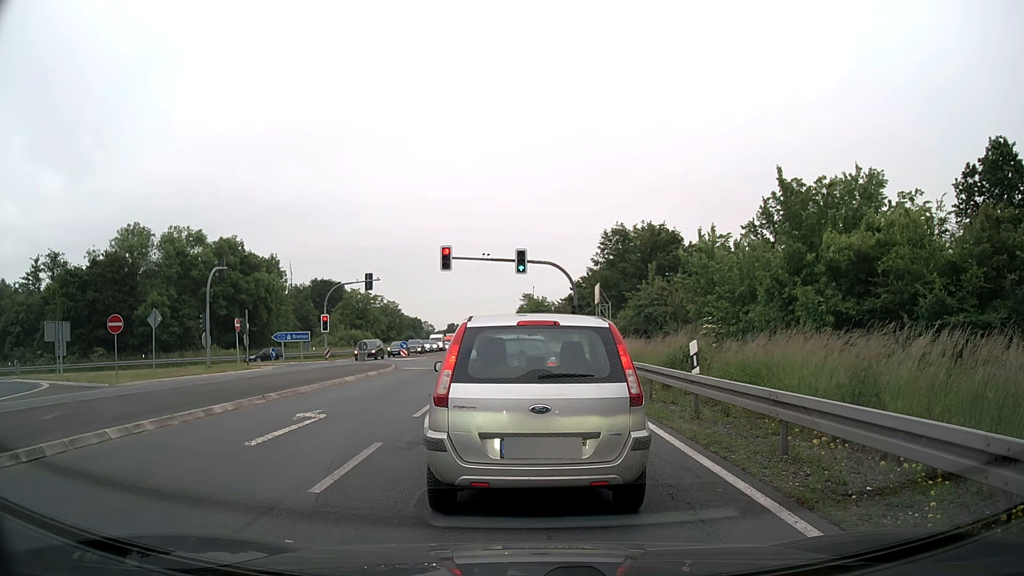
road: primary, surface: asphalt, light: Day
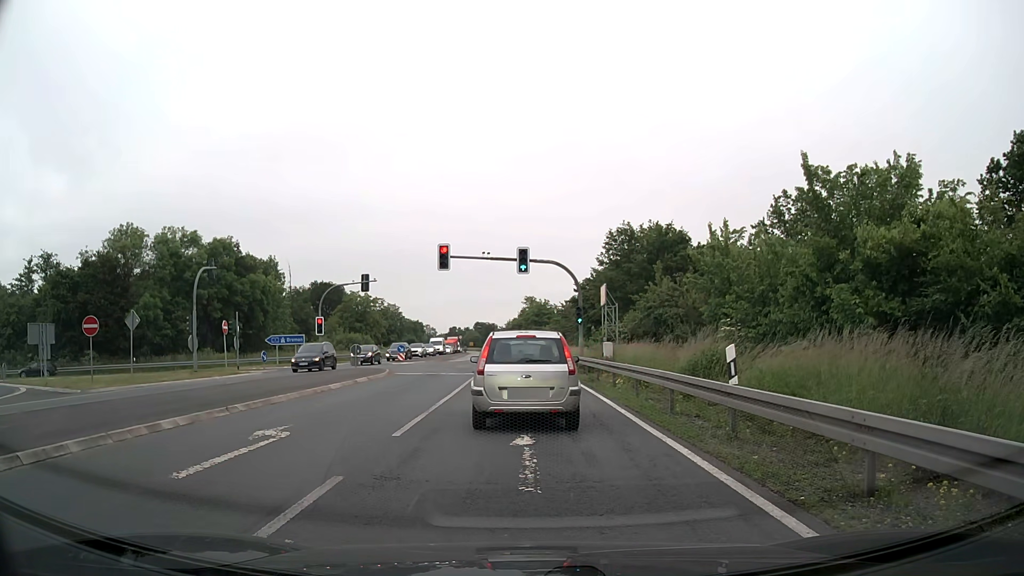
(0.0, +2.1) m; +1°
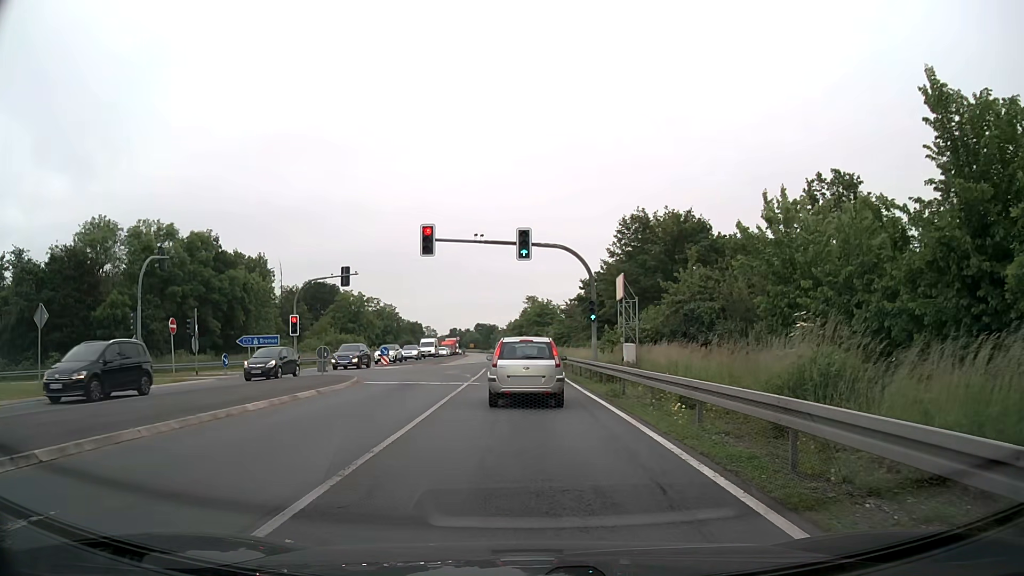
(0.0, +6.6) m; 0°
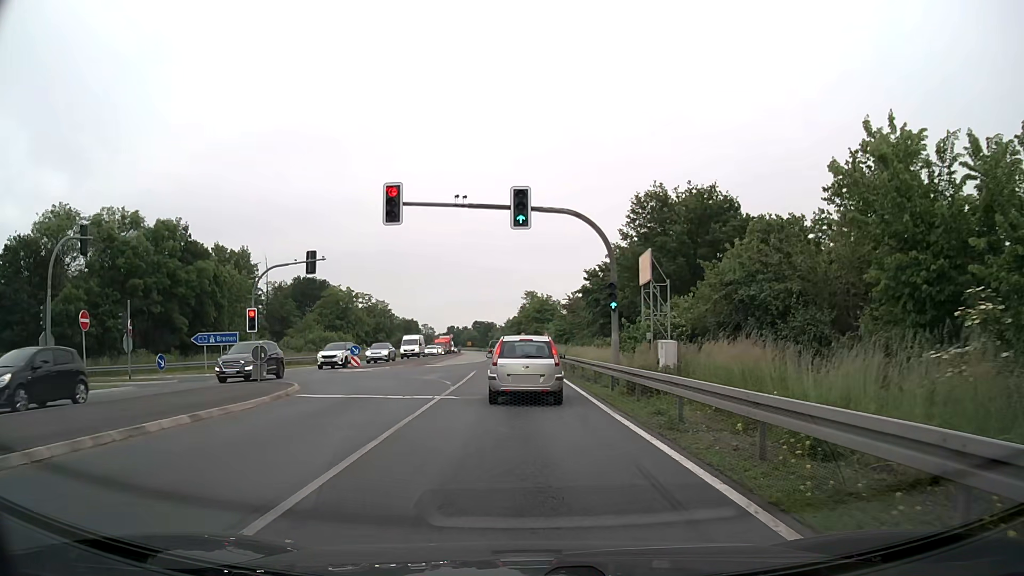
(0.0, +7.5) m; 0°
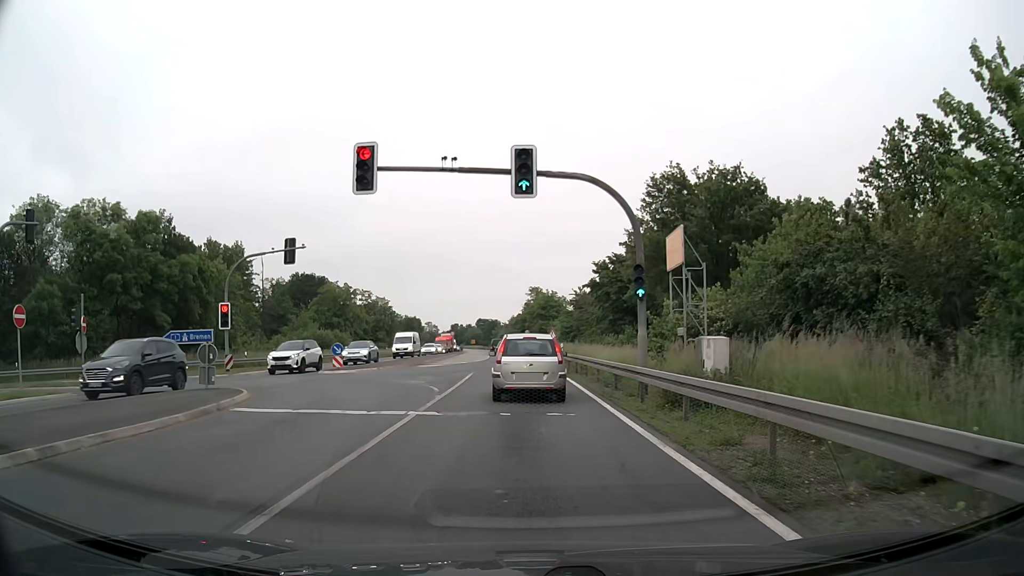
(0.0, +4.5) m; 0°
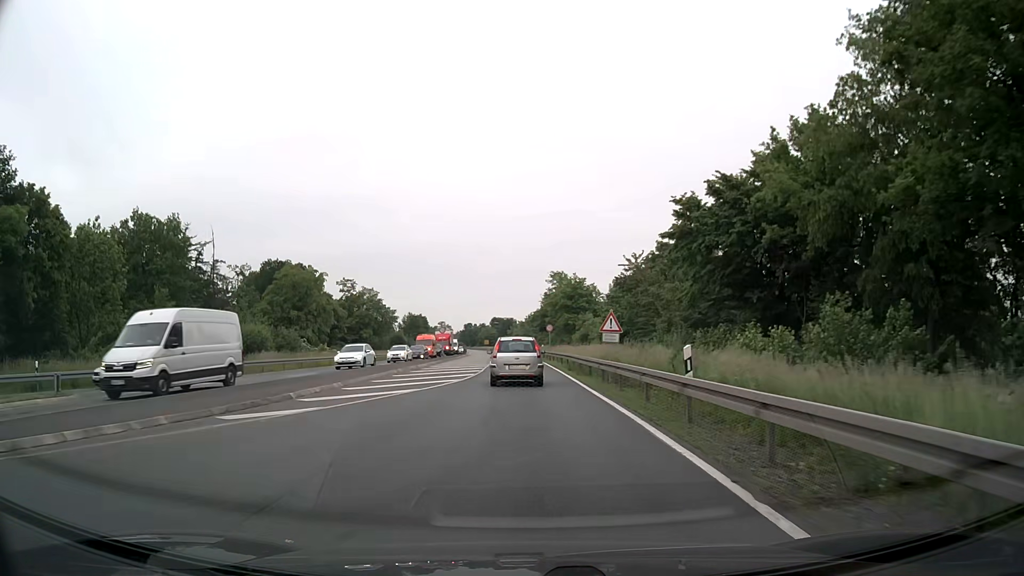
(-0.5, +28.2) m; -2°
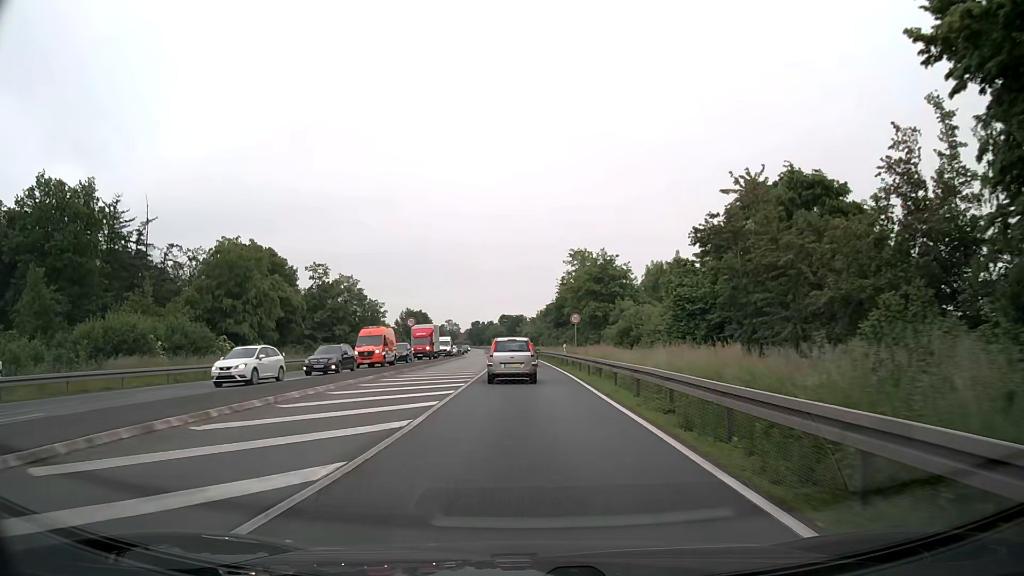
(-0.2, +22.6) m; -1°
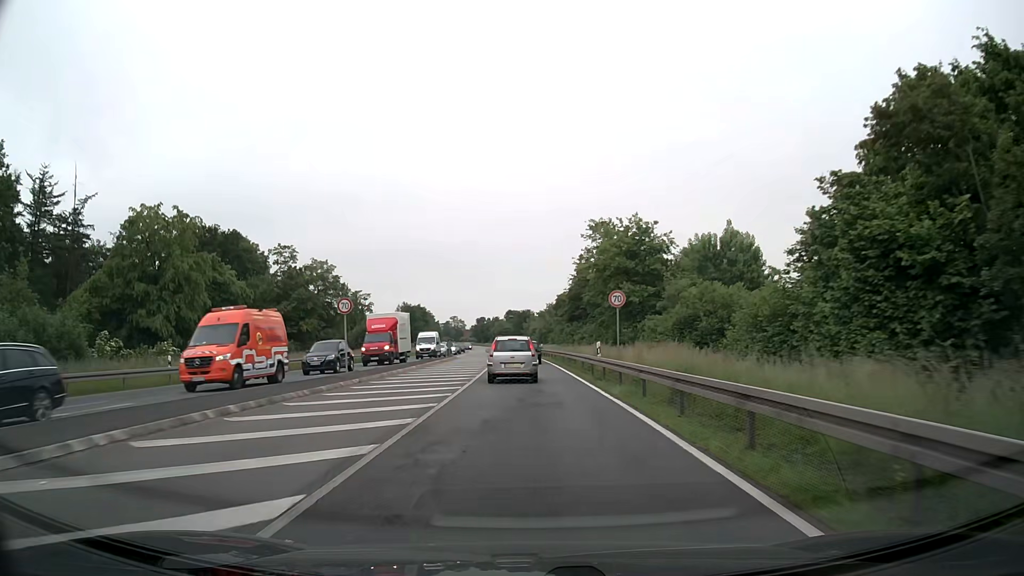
(0.0, +17.0) m; 0°
(0, +10) (0, +20) (0, +30) (-1, +40) (-1, +50) (-1, +60) (-2, +70) (-2, +80) (-3, +90) (-4, +100) m
